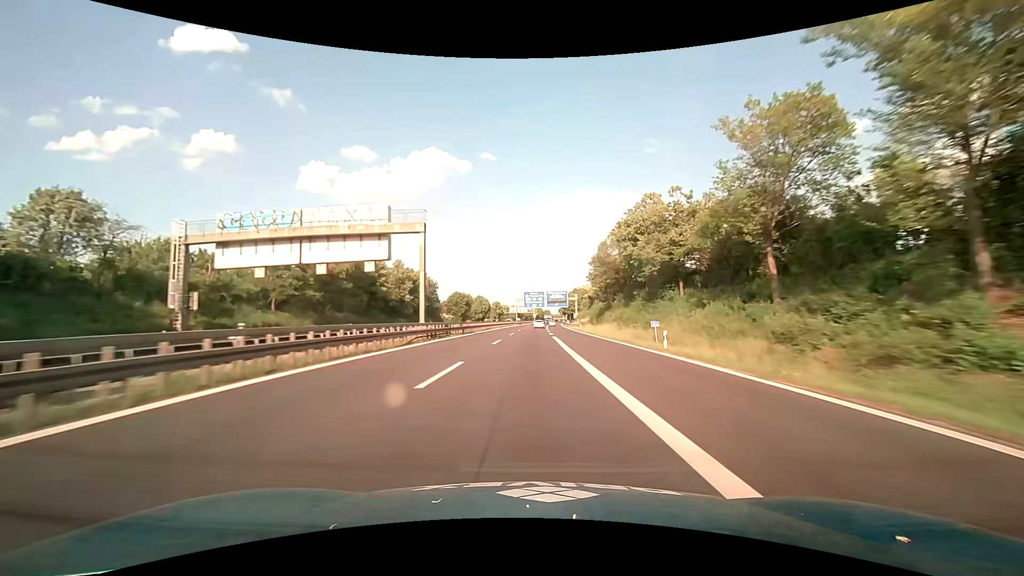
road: motorway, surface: asphalt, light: Day
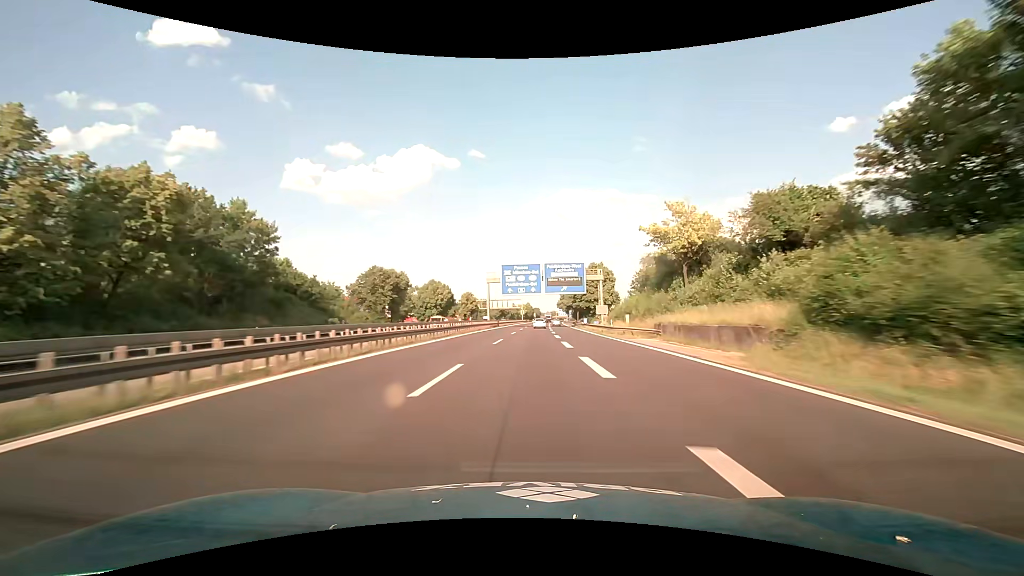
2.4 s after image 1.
(+0.8, +73.0) m; +1°
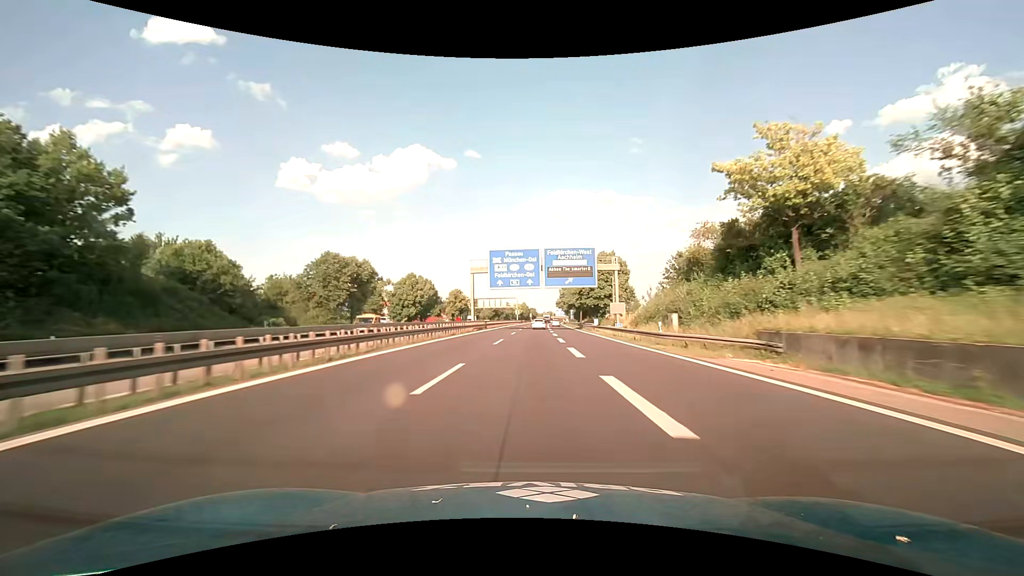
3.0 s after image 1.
(+0.1, +17.7) m; +1°
(0, +10) (0, +20) (0, +30) (0, +40) (0, +50) (+1, +60) (+1, +70) (+1, +80) (+1, +90) (+2, +100) m
